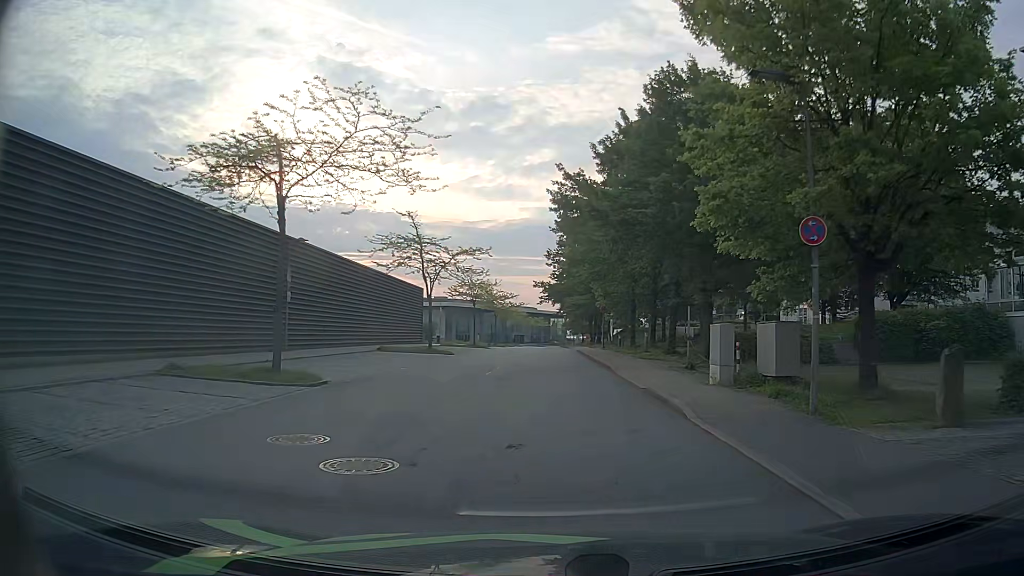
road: residential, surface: asphalt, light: Day
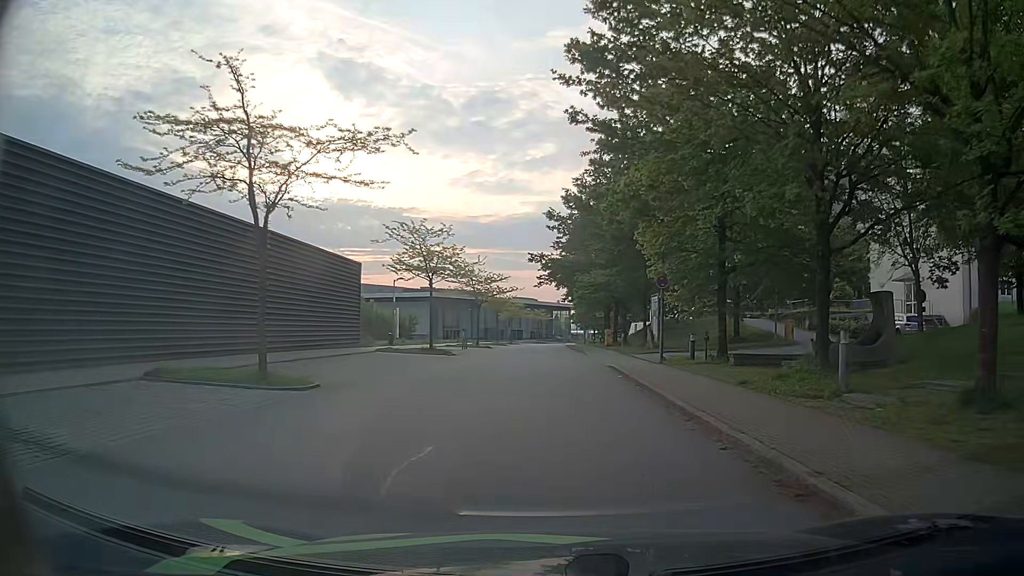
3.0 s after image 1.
(+0.1, +23.3) m; 0°
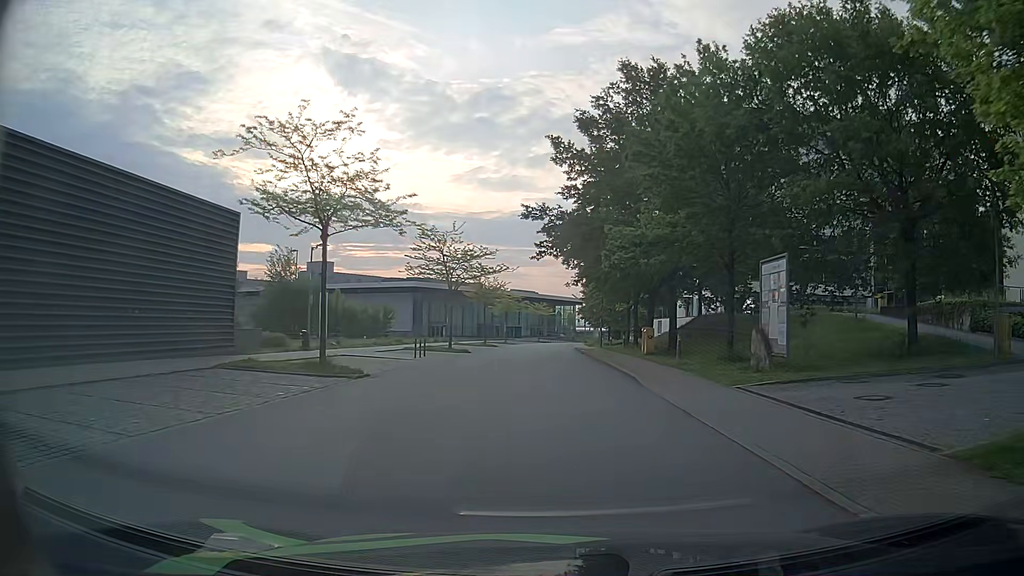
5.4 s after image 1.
(-0.2, +19.0) m; 0°
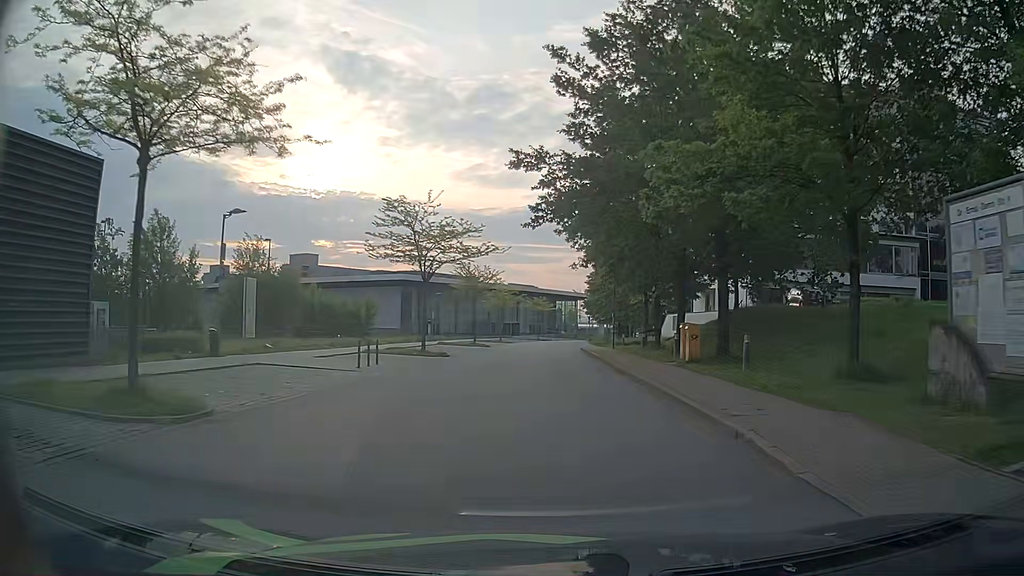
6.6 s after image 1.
(-0.1, +9.5) m; -1°
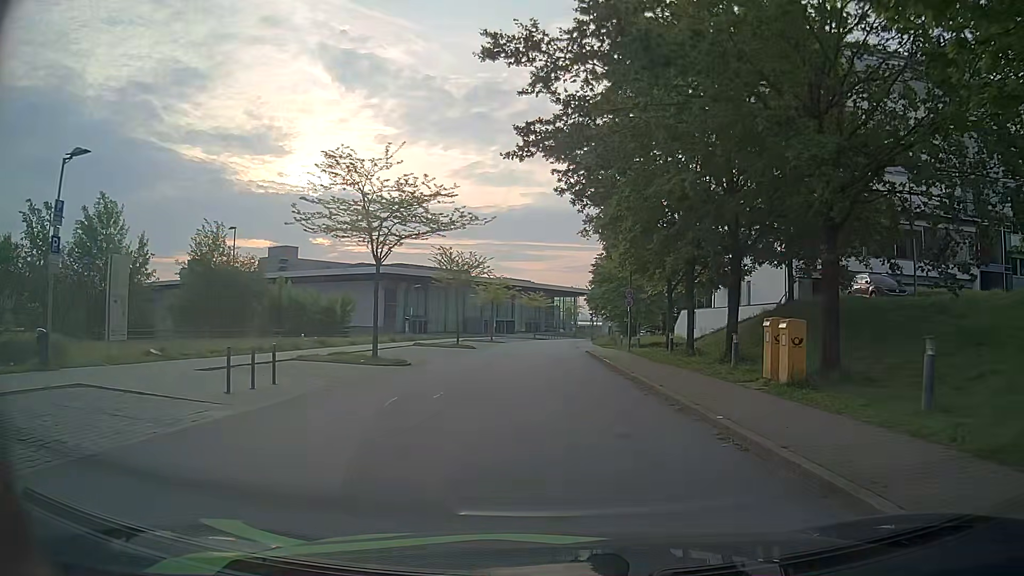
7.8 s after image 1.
(0.0, +9.4) m; +1°
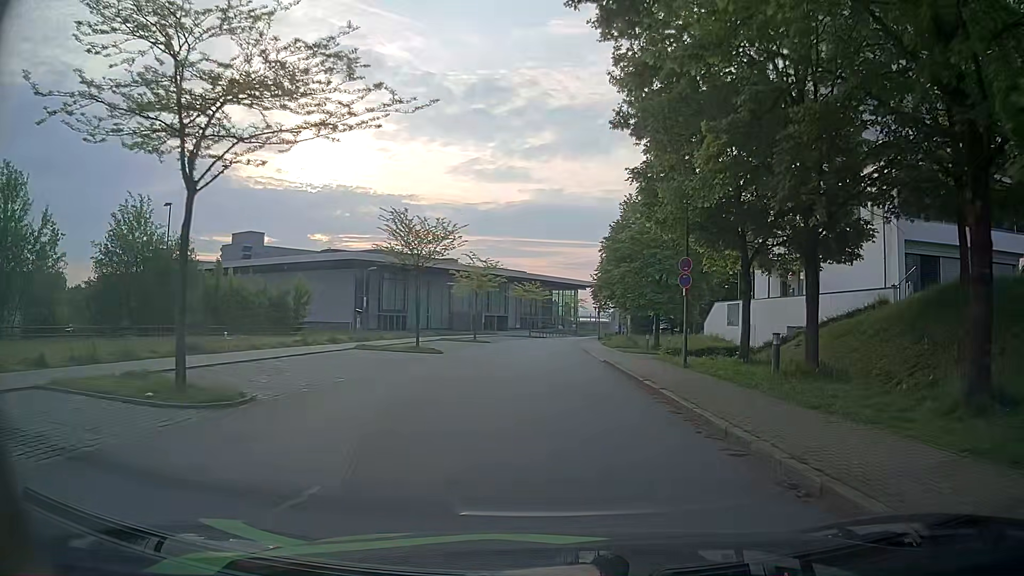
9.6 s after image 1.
(-0.2, +13.9) m; 0°
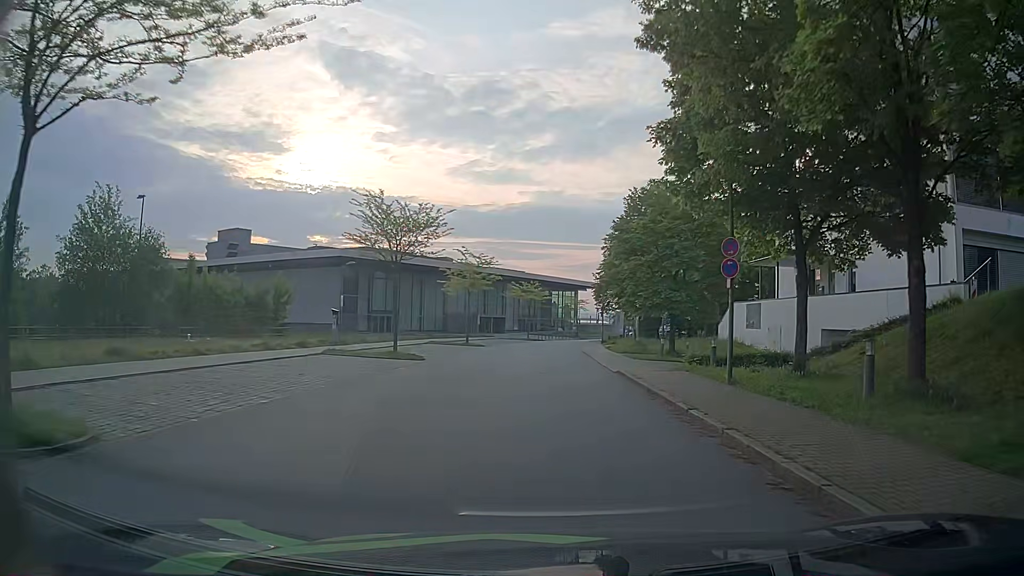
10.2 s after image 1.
(-0.1, +4.9) m; 0°
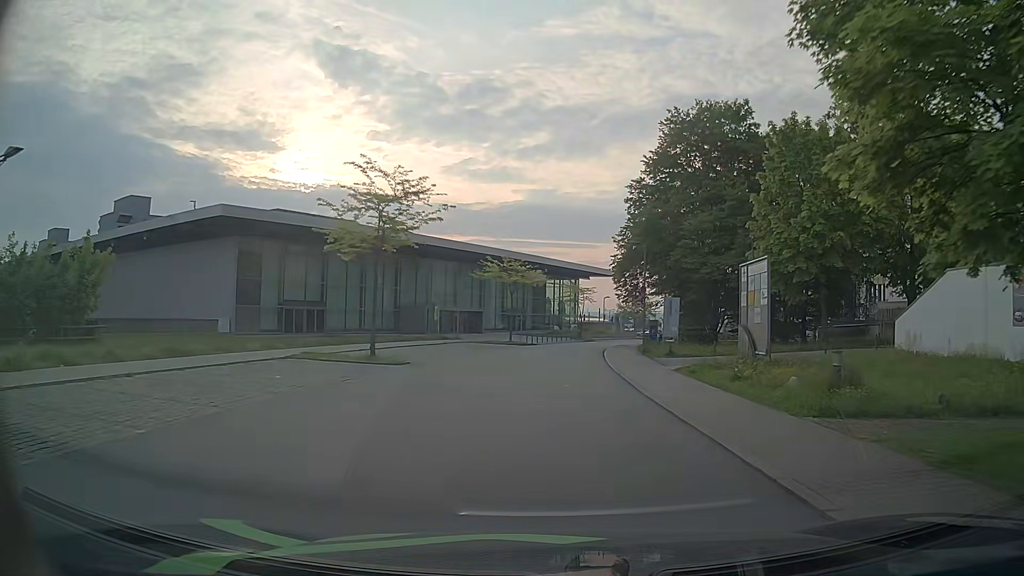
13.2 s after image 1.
(-0.6, +27.0) m; -1°
(0, +10) (0, +20) (+1, +30) (+2, +40) (+3, +50) (+5, +60) (+8, +69) (+11, +79) (+15, +88) (+19, +97) m
